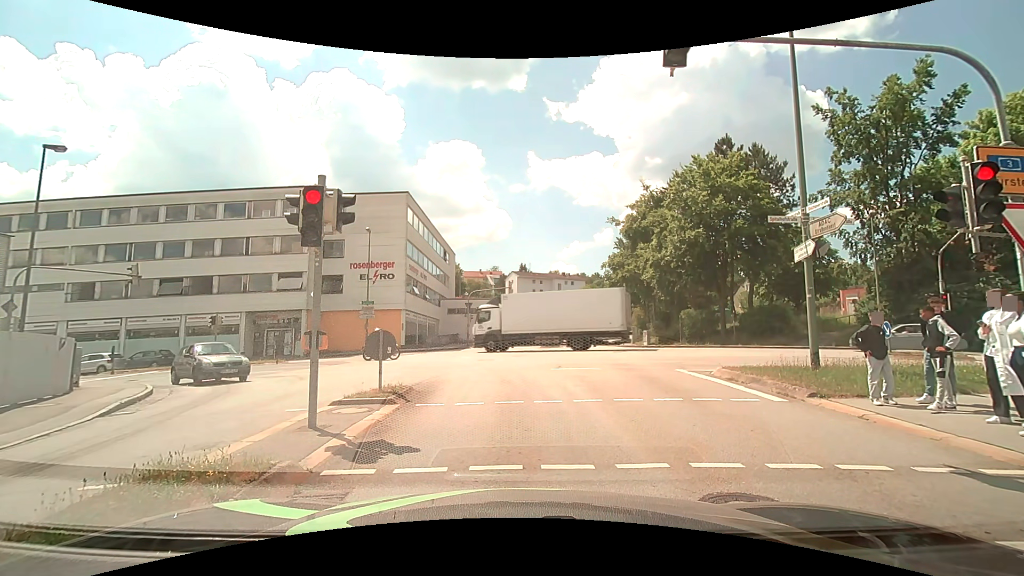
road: tertiary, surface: asphalt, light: Day
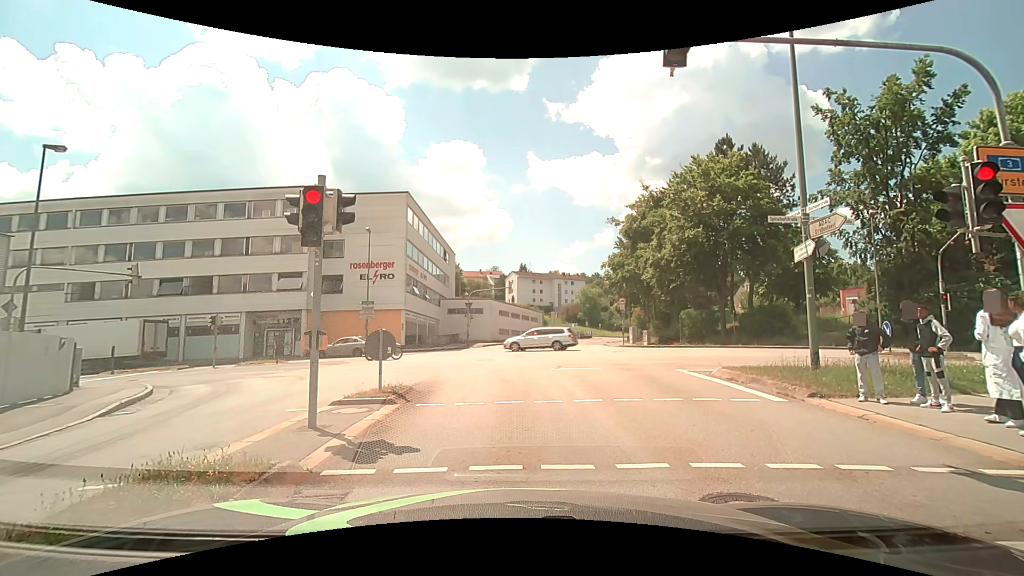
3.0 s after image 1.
(0.0, 0.0) m; 0°
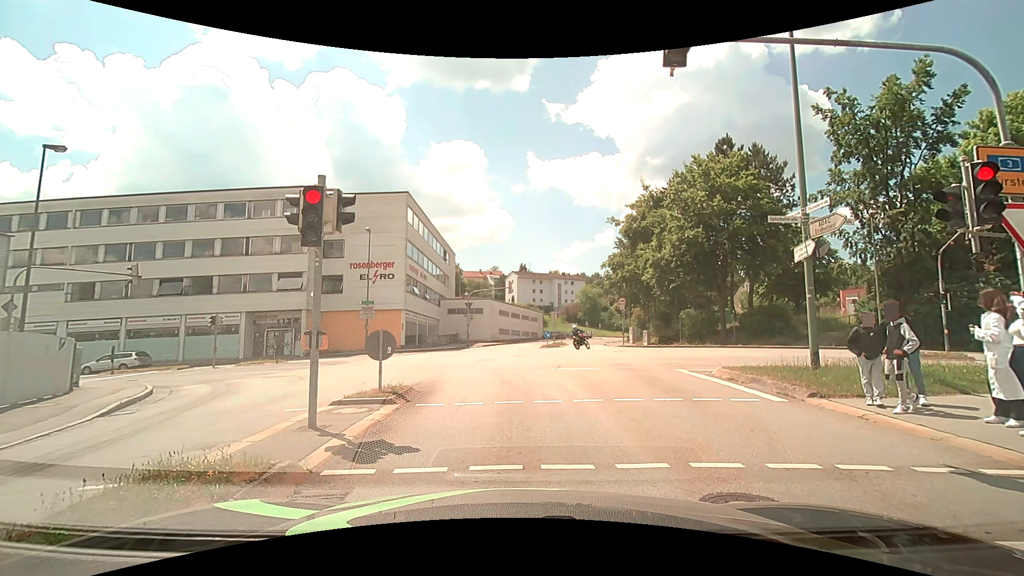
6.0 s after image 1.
(0.0, 0.0) m; 0°
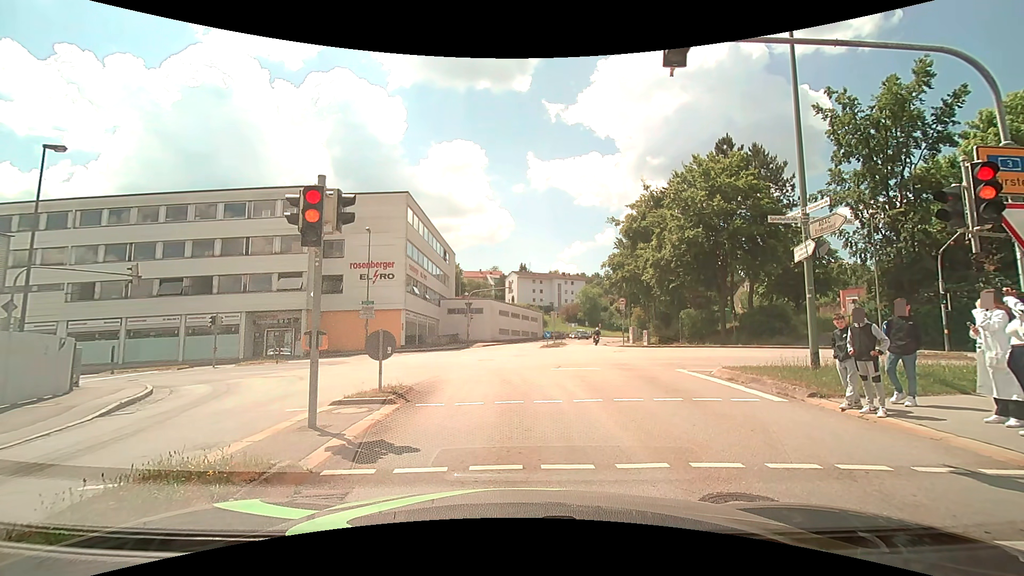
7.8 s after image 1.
(0.0, 0.0) m; 0°
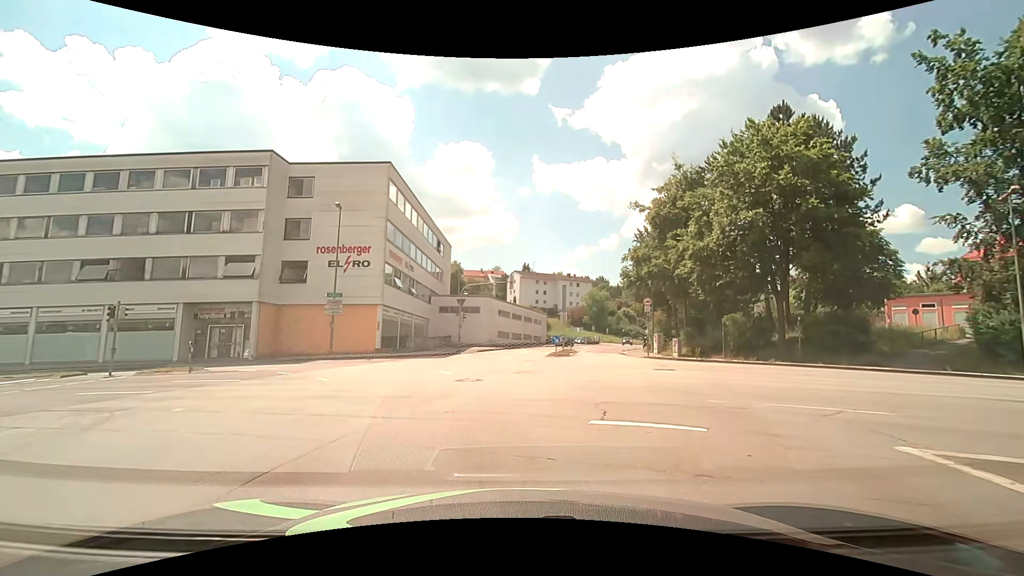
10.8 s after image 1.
(0.0, +8.7) m; 0°
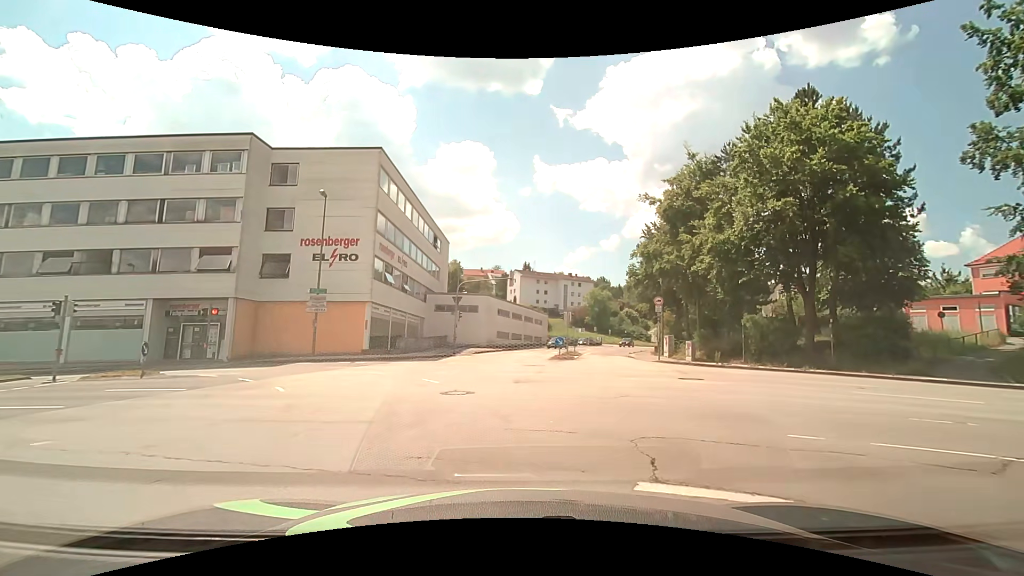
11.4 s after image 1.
(0.0, +2.8) m; 0°
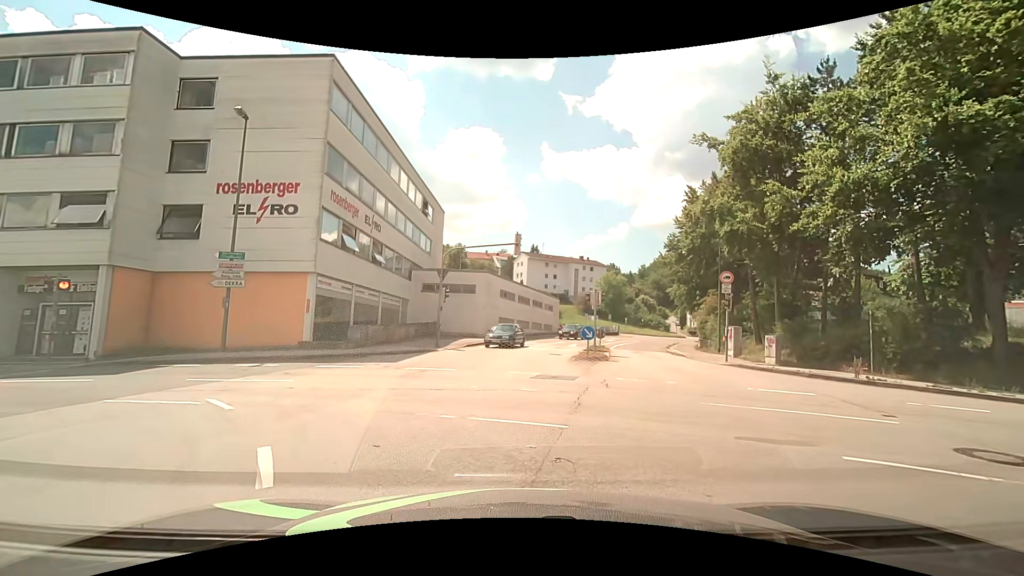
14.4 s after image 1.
(0.0, +9.7) m; 0°
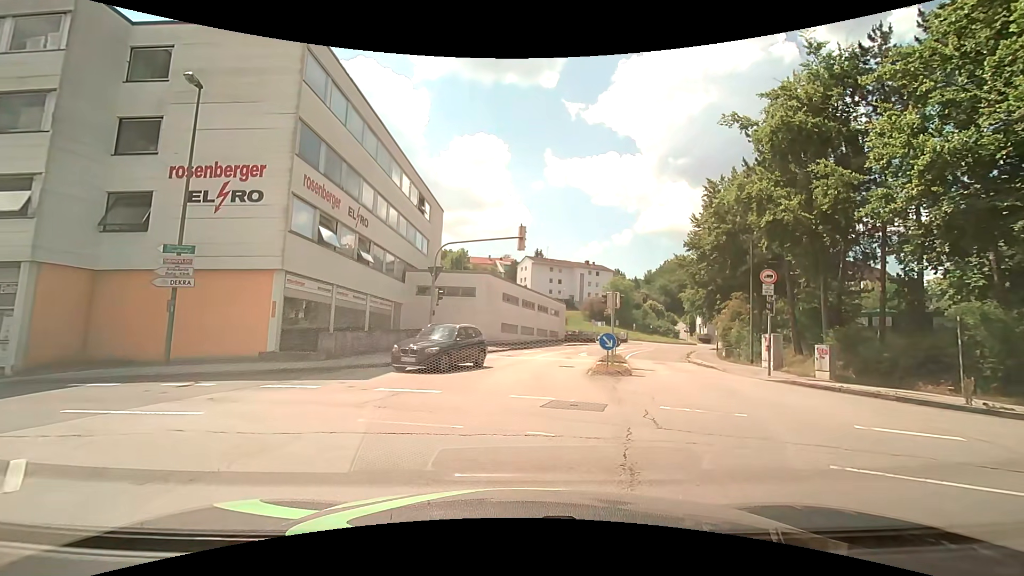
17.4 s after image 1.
(-0.1, +3.5) m; -1°
(-2, +9) (-11, +14) (-21, +16) (-31, +16) (-41, +17) (-51, +17) (-61, +17) (-71, +18) (-80, +21) (-89, +26) m
